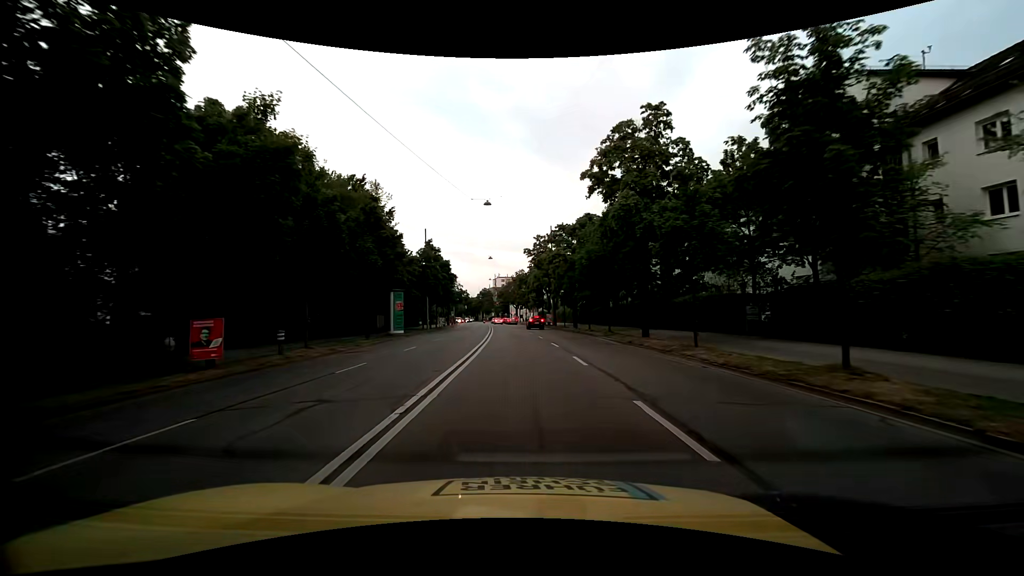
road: primary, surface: asphalt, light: Day
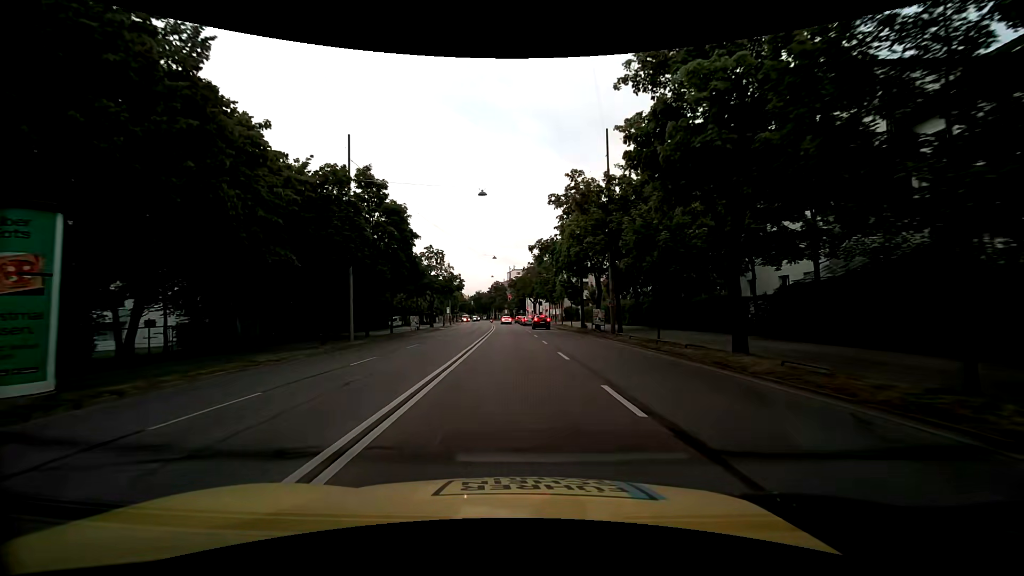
(-0.9, +33.9) m; -3°
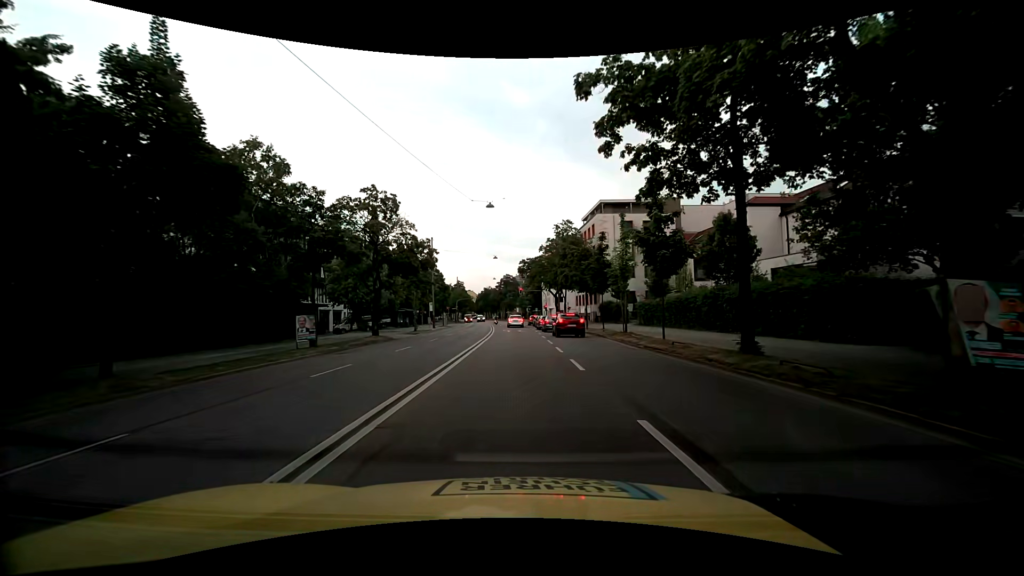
(-0.1, +30.2) m; -1°
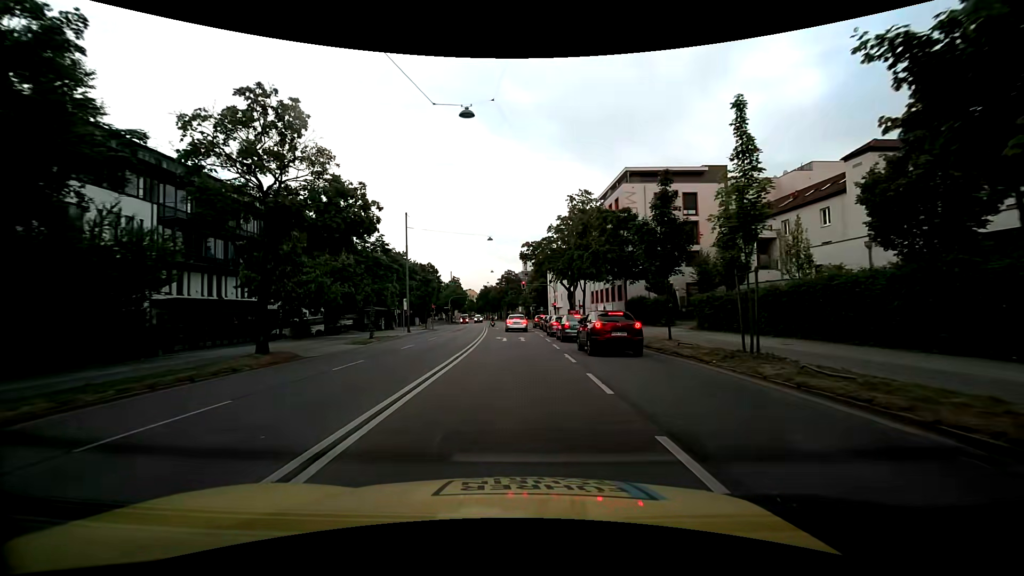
(+0.1, +15.9) m; +1°
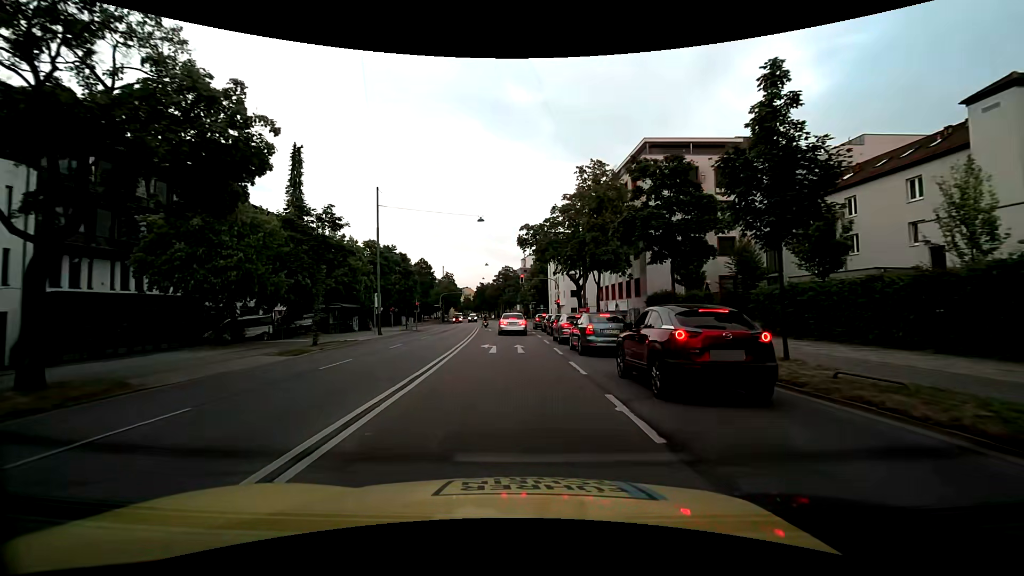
(-0.1, +9.2) m; -1°
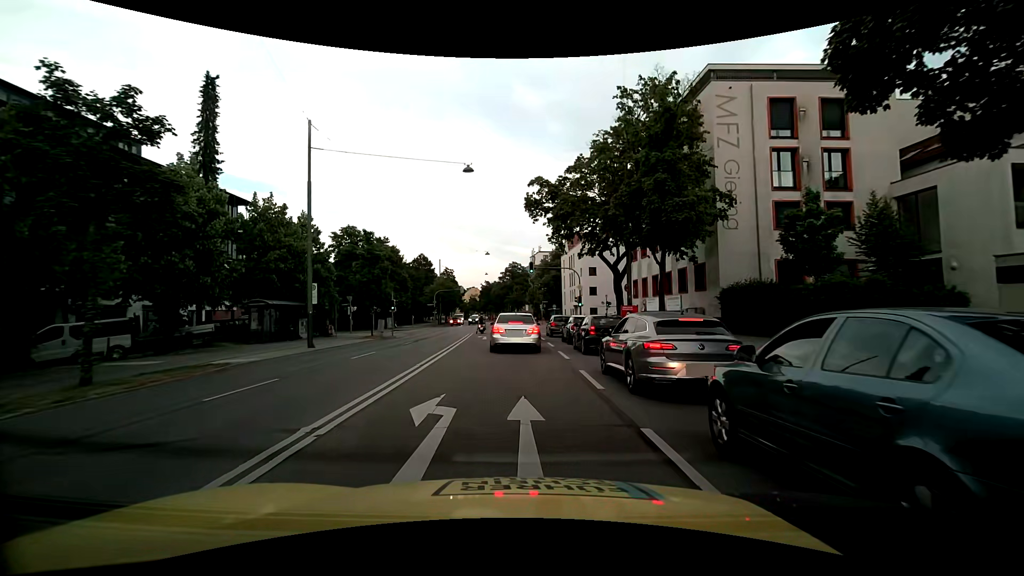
(+0.1, +14.1) m; -1°
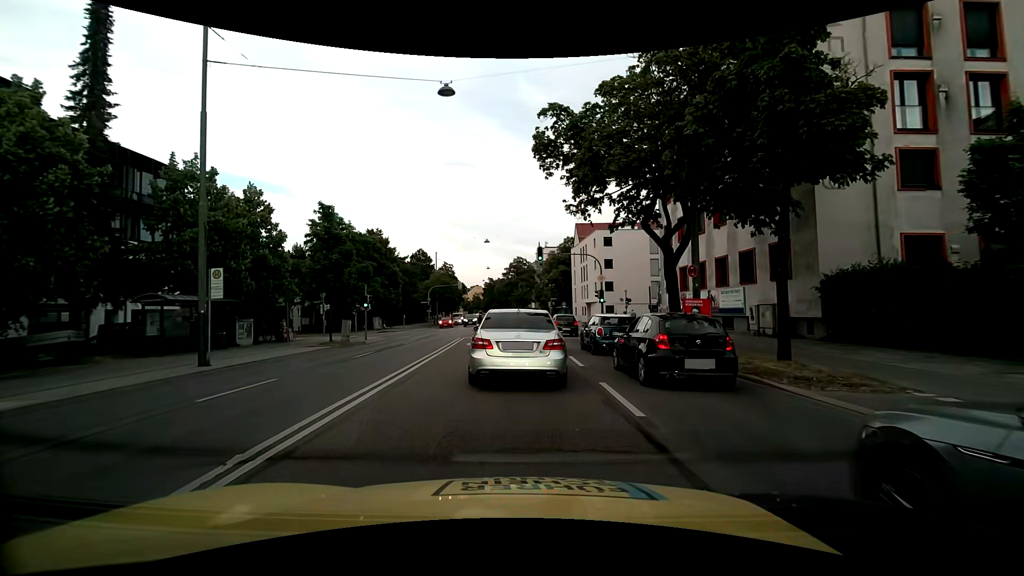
(-0.1, +8.9) m; +1°
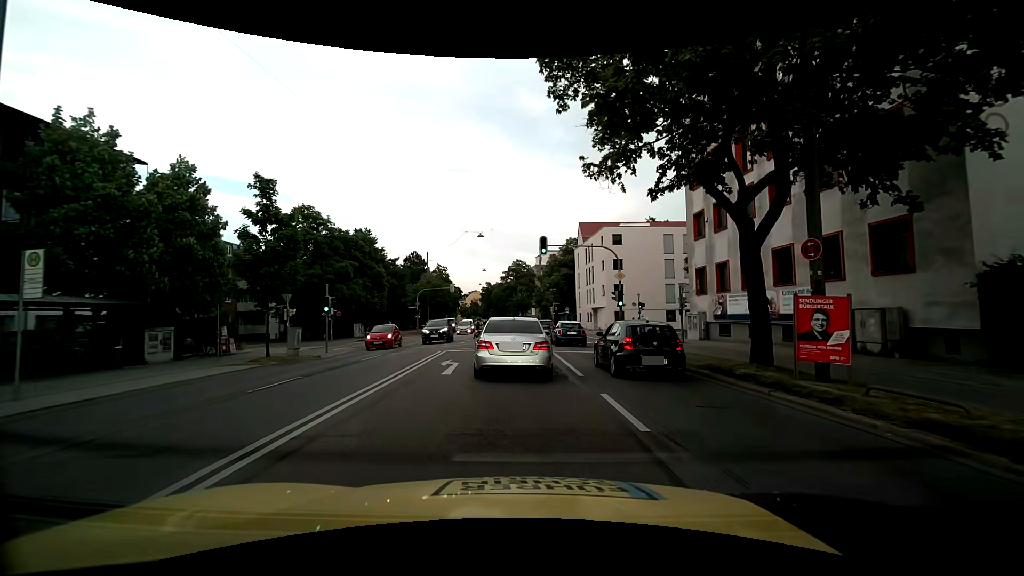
(-0.2, +7.0) m; -1°
(0, +10) (0, +20) (-1, +30) (-1, +40) (-2, +50) (-2, +60) (-3, +70) (-4, +80) (-6, +90) (-7, +100) m
